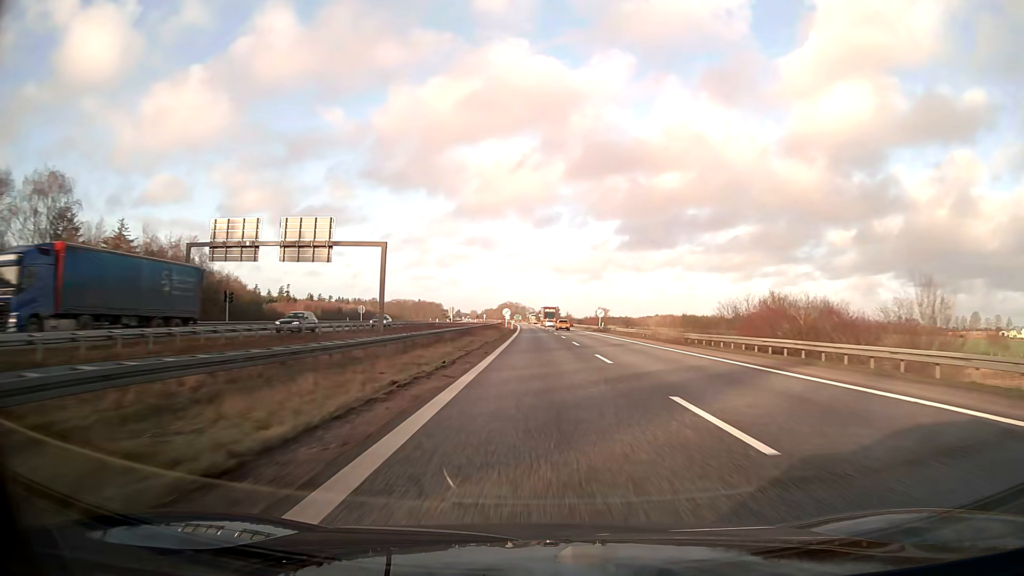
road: motorway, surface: asphalt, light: Day
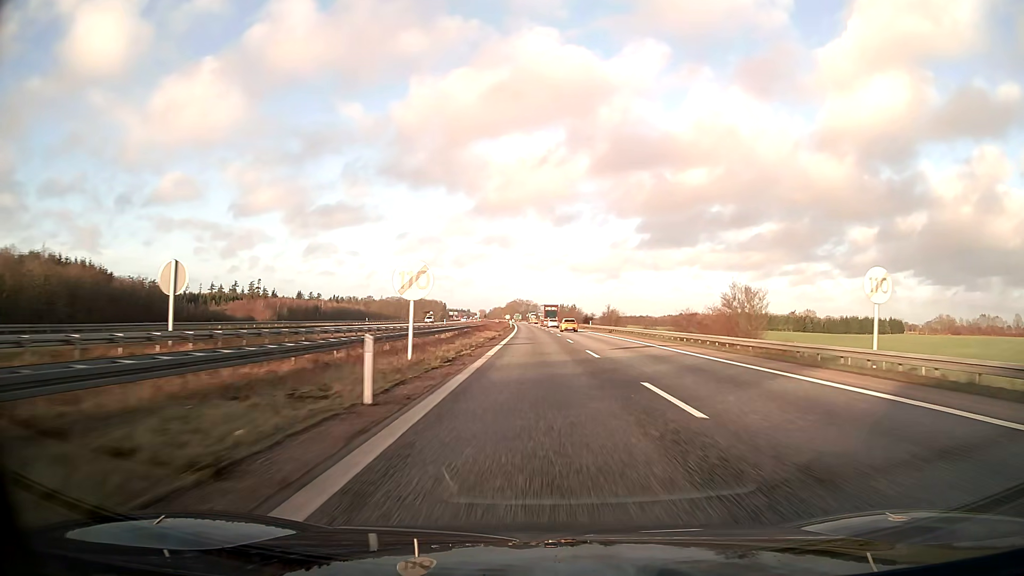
(-0.8, +87.2) m; -1°
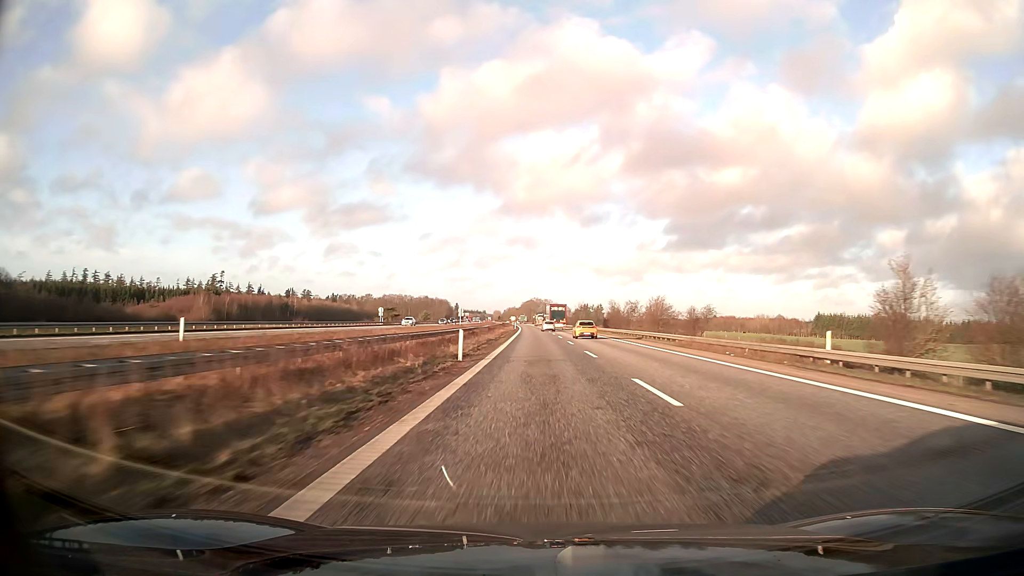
(-1.3, +88.9) m; -2°
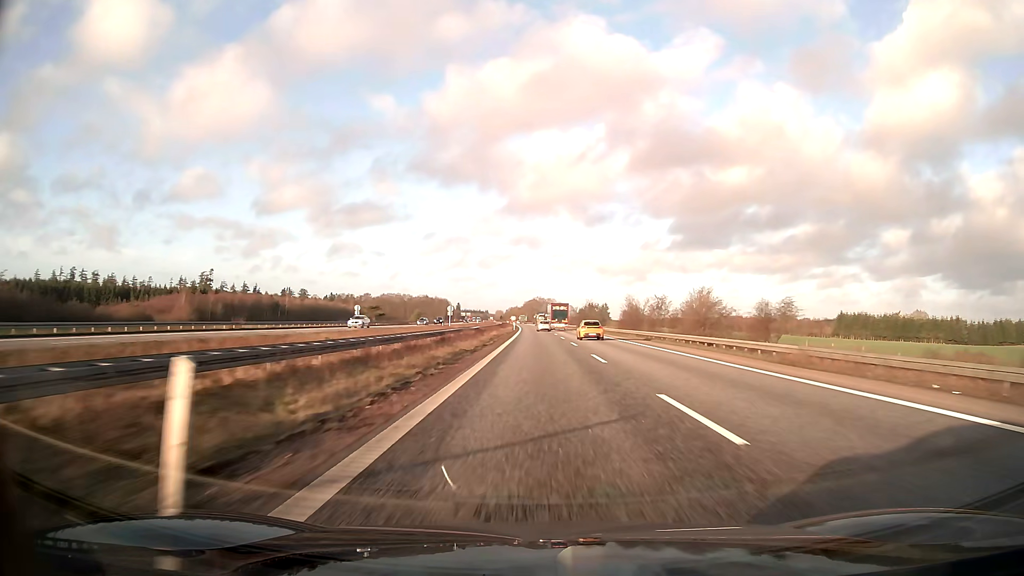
(0.0, +18.5) m; 0°
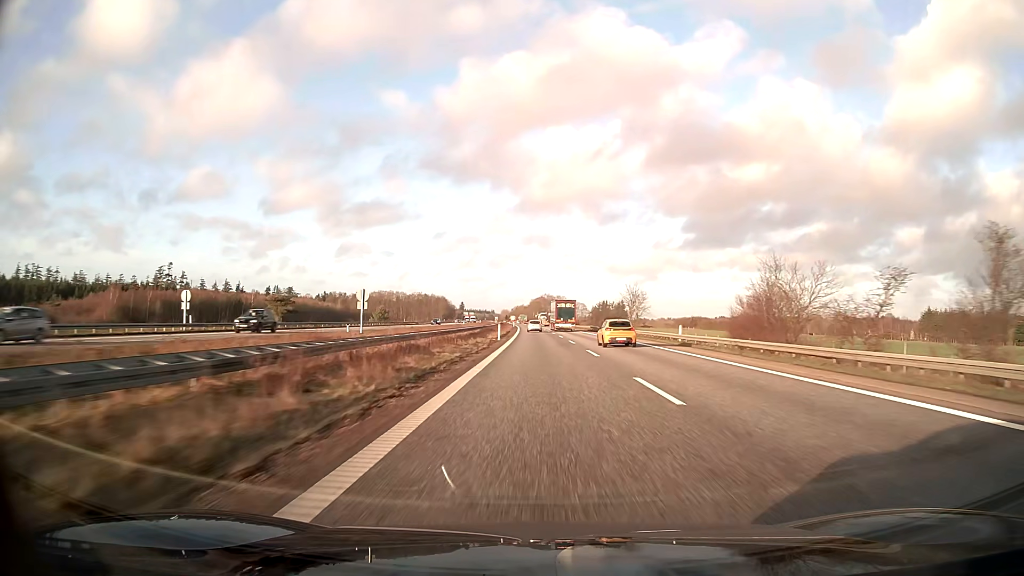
(-0.3, +56.7) m; -1°
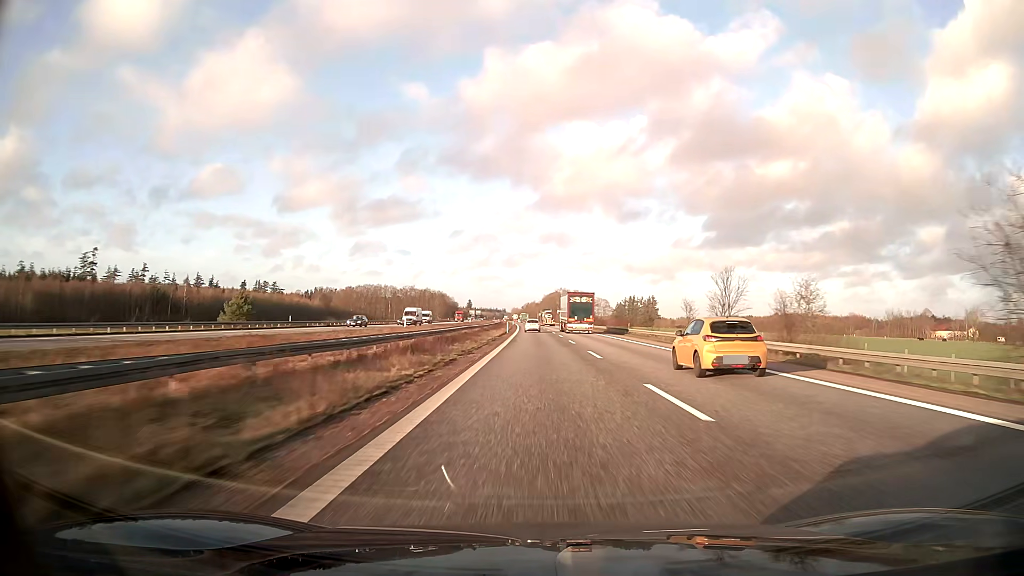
(-0.7, +77.1) m; -1°
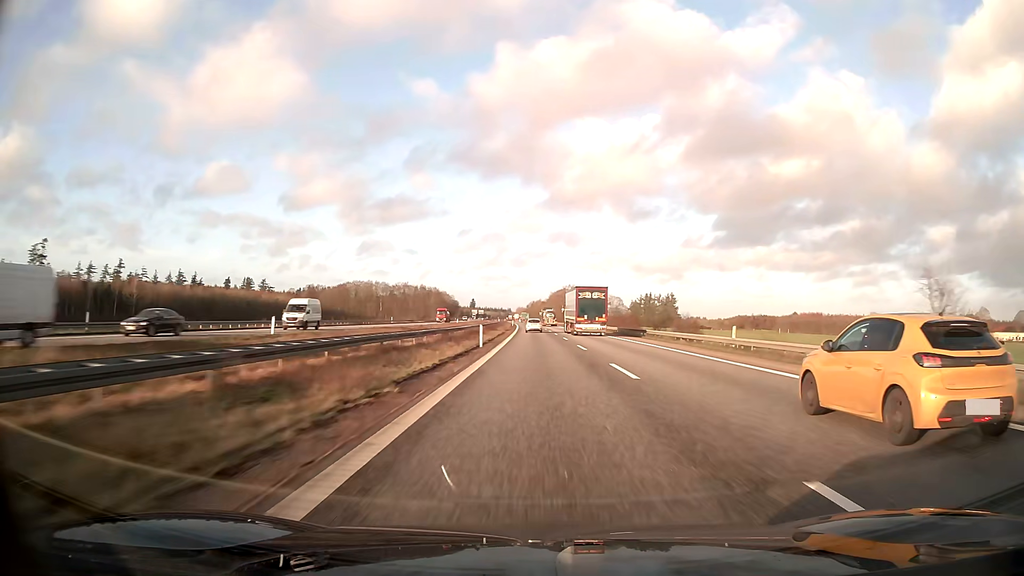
(-0.2, +38.7) m; -1°
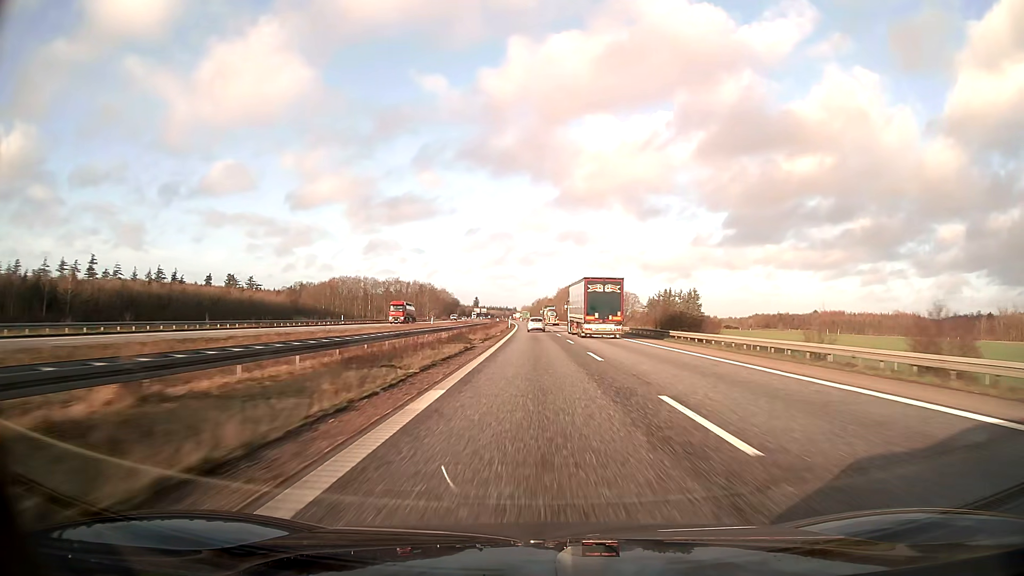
(-0.1, +38.6) m; 0°
(0, +10) (0, +20) (0, +30) (0, +40) (0, +50) (-1, +60) (-1, +70) (-1, +80) (-1, +90) (-2, +100) m
